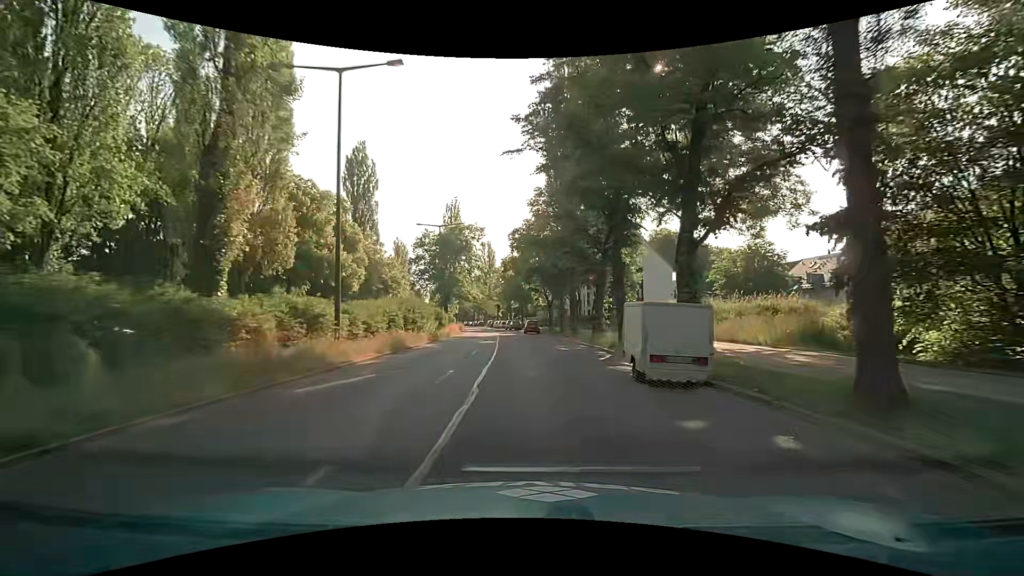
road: secondary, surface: asphalt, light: Day
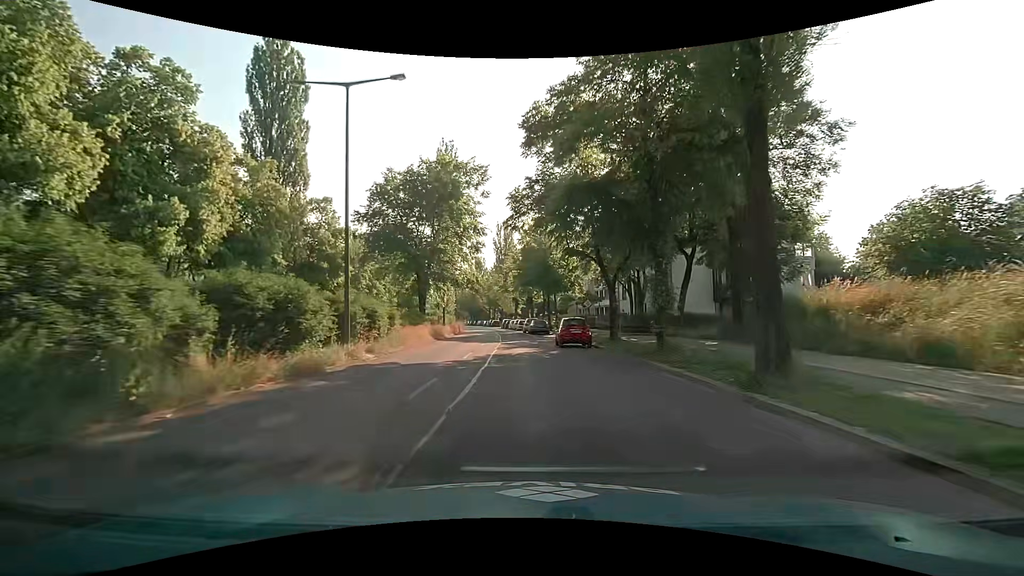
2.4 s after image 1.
(-0.5, +29.2) m; -2°
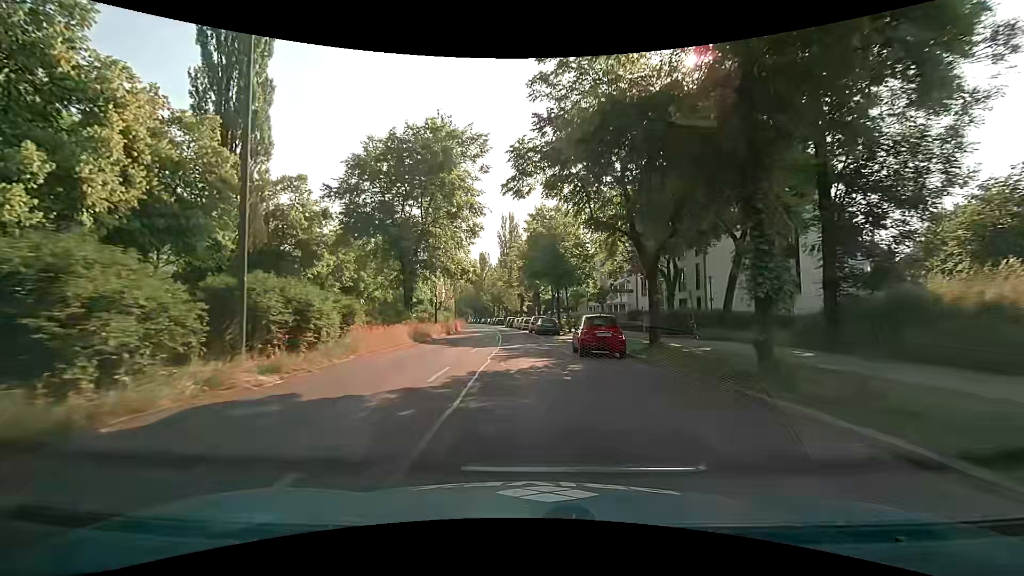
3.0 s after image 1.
(-0.1, +7.2) m; -1°
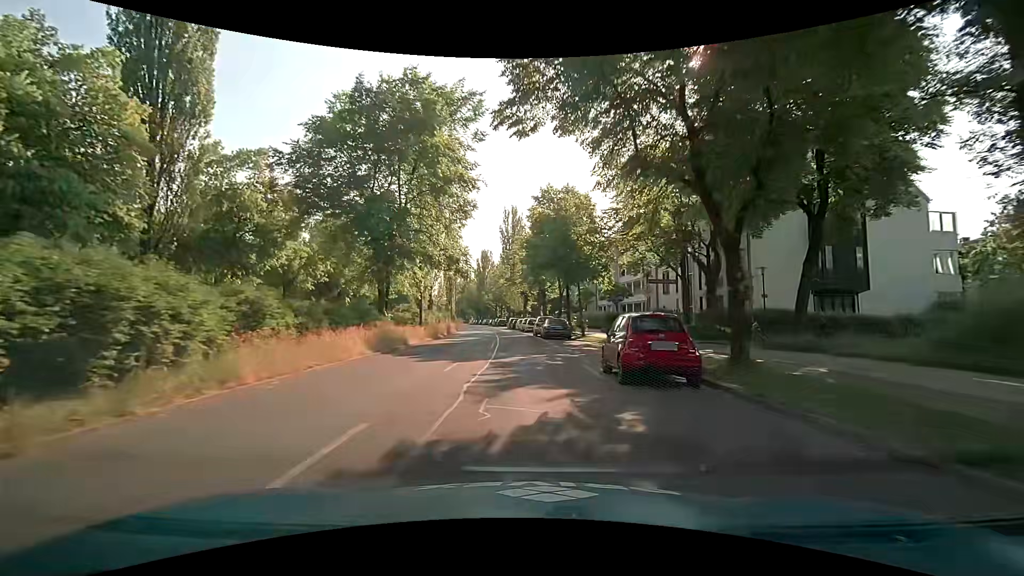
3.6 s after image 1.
(-0.1, +7.2) m; -1°
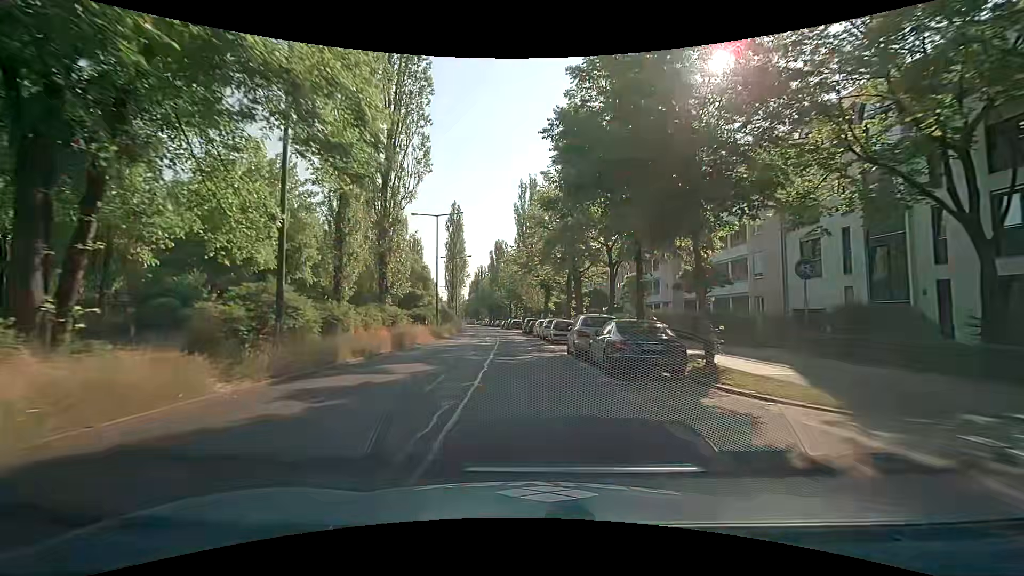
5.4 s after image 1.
(-0.1, +21.3) m; -1°
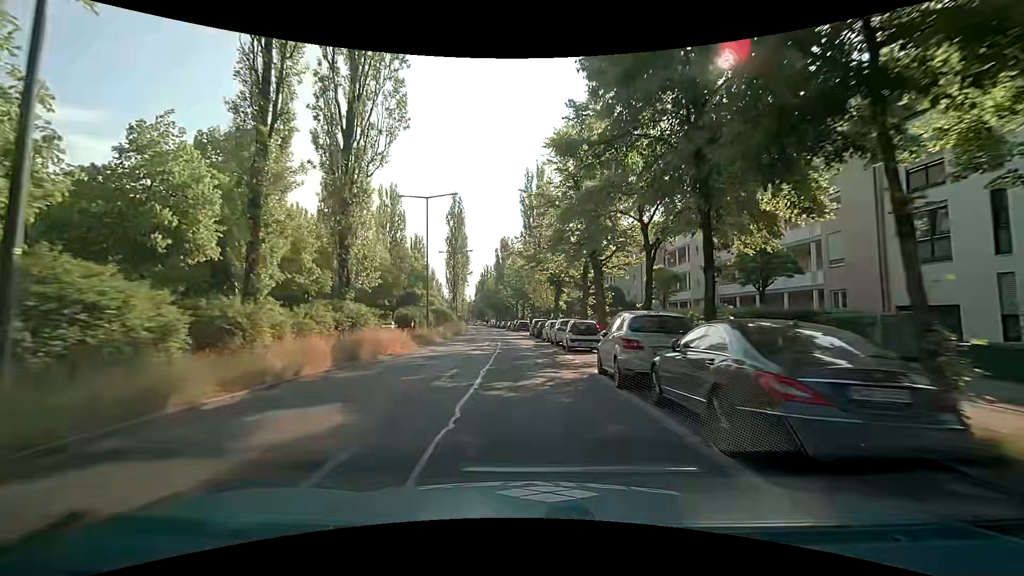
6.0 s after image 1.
(0.0, +7.0) m; -1°
(0, +10) (0, +20) (-1, +30) (-1, +40) (-2, +50) (-2, +60) (-3, +70) (-4, +80) (-5, +90) (-7, +100) m
